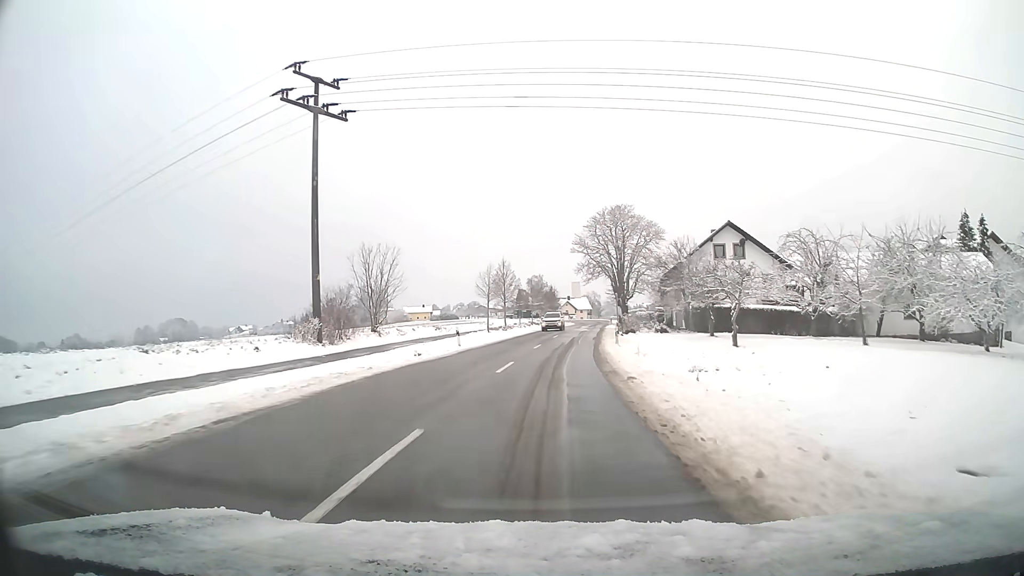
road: tertiary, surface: asphalt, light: Day
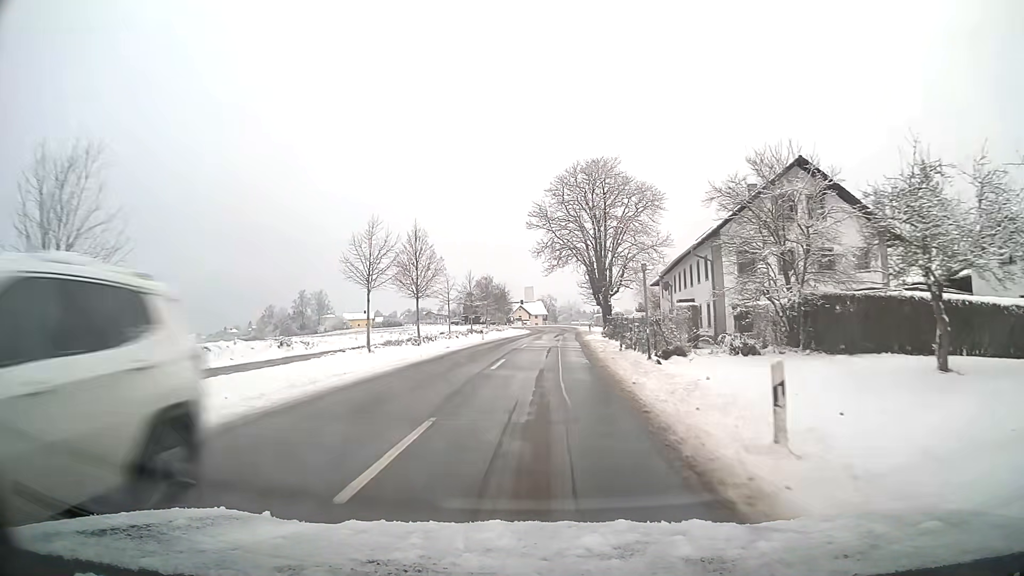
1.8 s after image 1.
(+1.0, +25.4) m; +4°
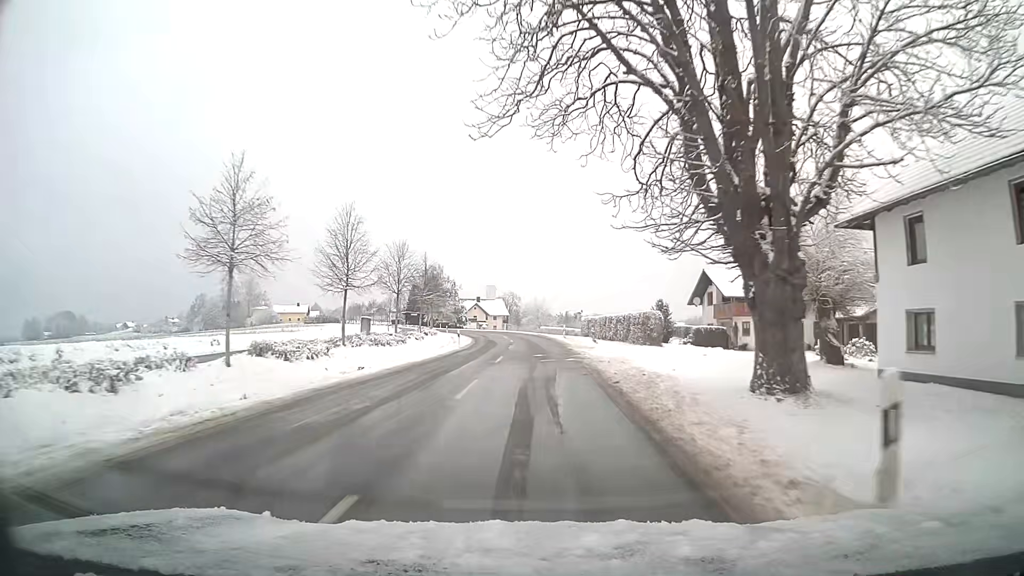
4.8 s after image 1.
(+1.2, +43.1) m; +3°
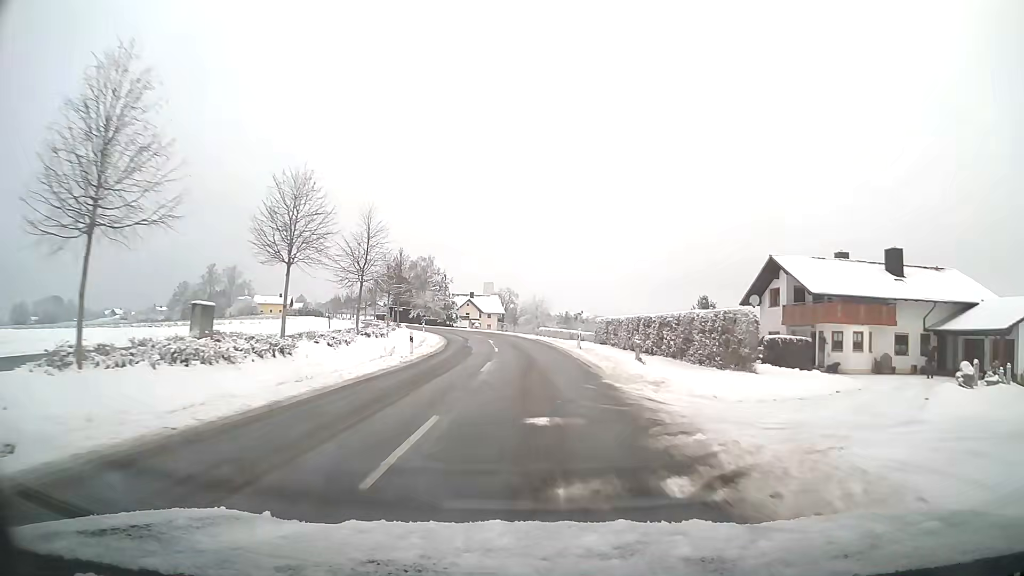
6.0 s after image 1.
(+0.1, +17.5) m; 0°
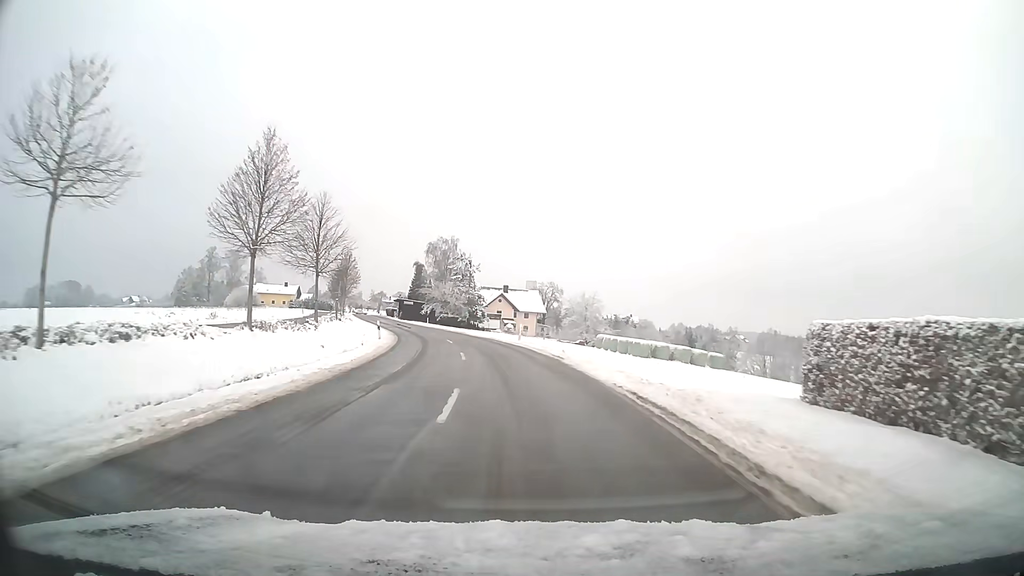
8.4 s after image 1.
(-1.1, +34.9) m; -4°
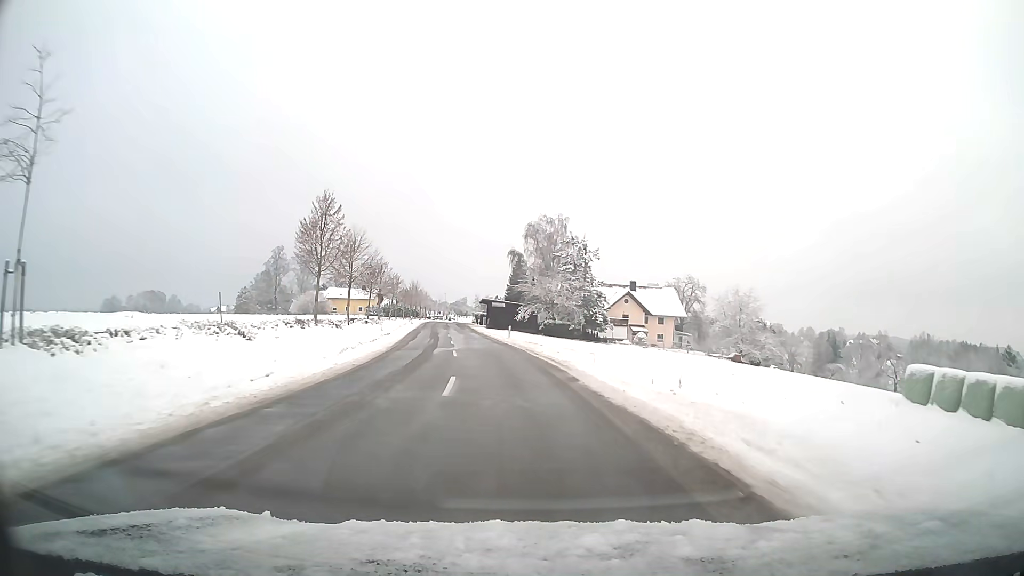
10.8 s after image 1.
(-2.9, +35.1) m; -10°
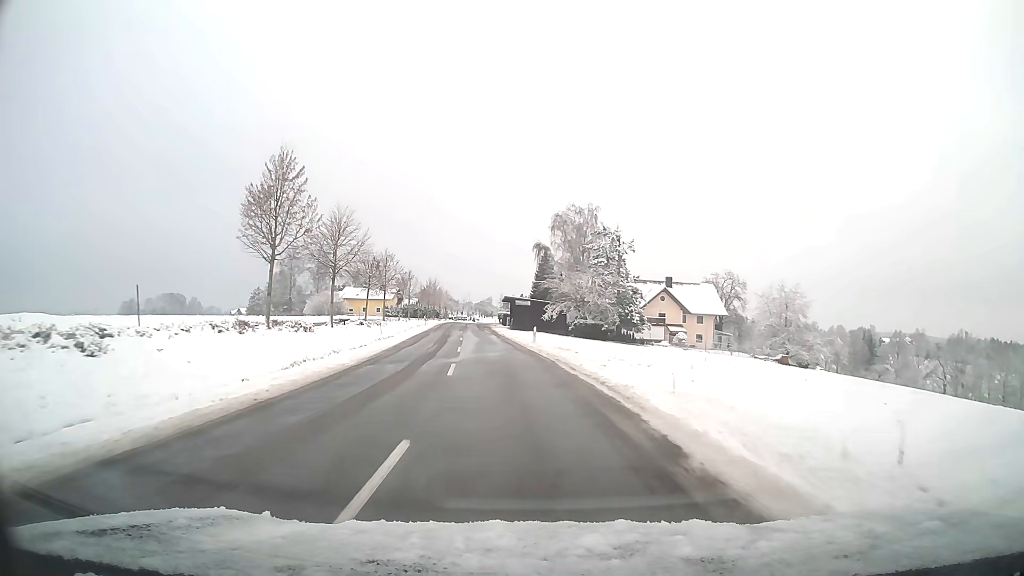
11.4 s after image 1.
(-0.2, +8.9) m; -2°
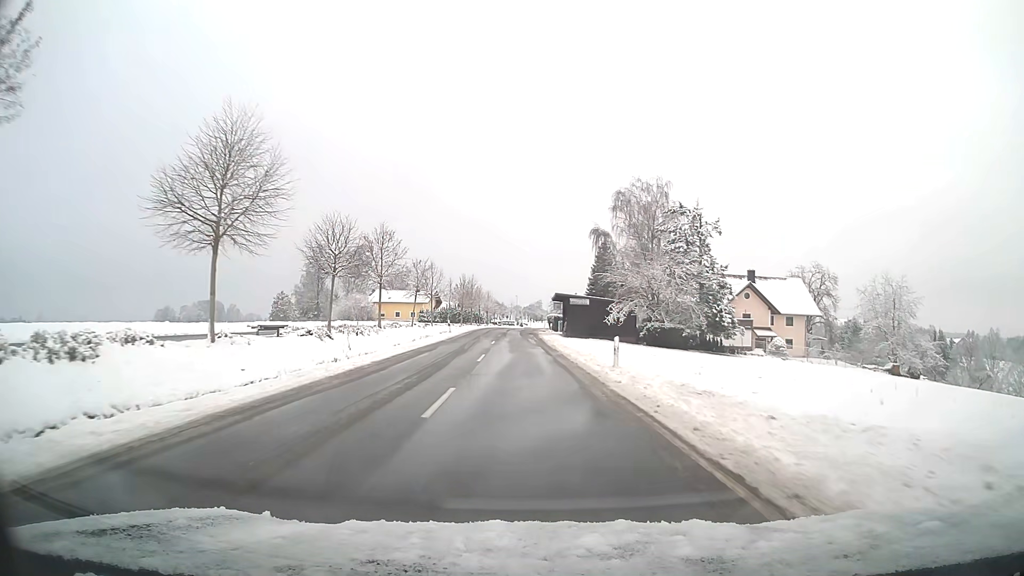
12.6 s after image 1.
(-0.7, +17.8) m; -4°
